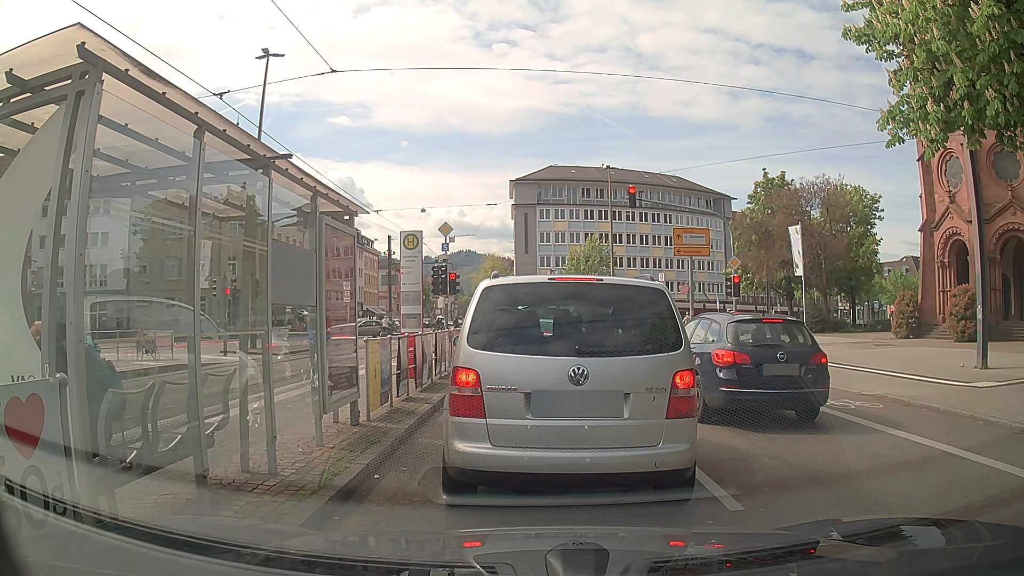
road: secondary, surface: asphalt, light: Day
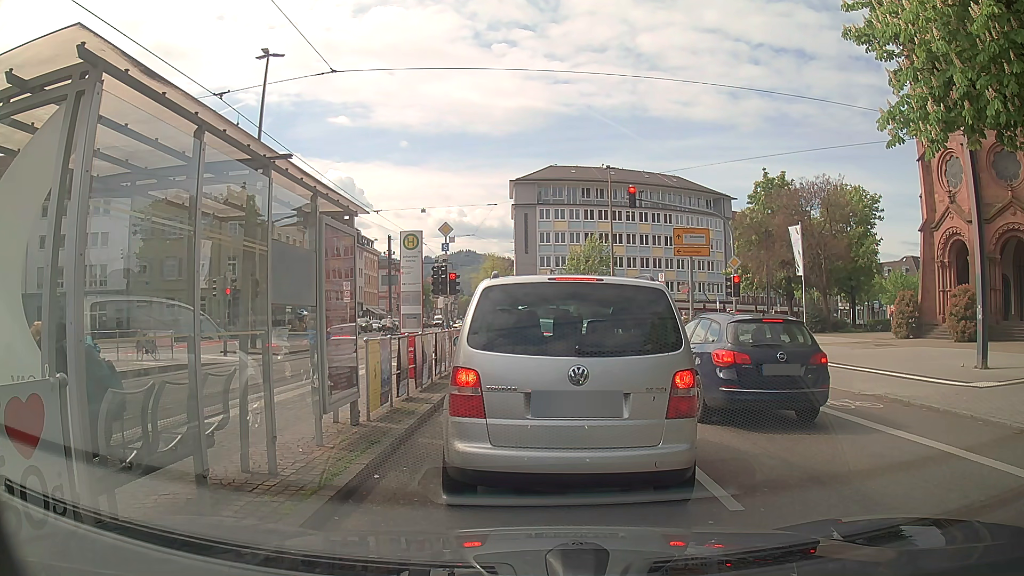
(0.0, 0.0) m; 0°
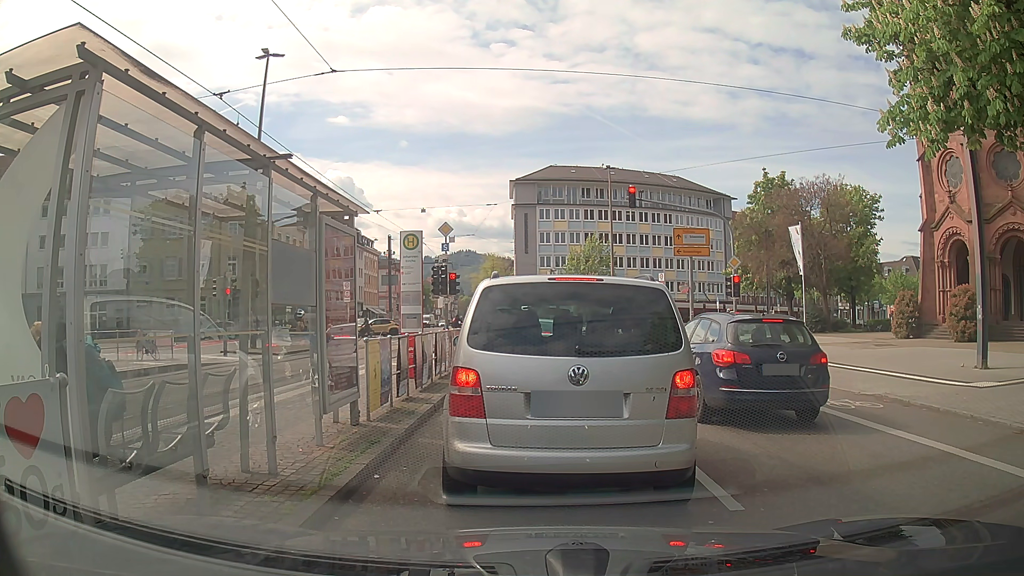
(0.0, 0.0) m; 0°
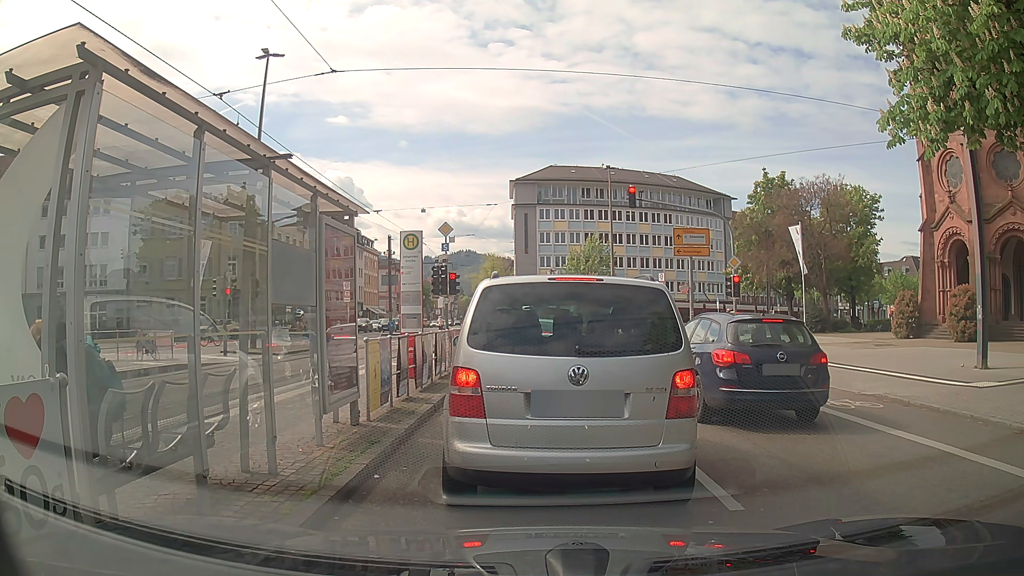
(0.0, 0.0) m; 0°
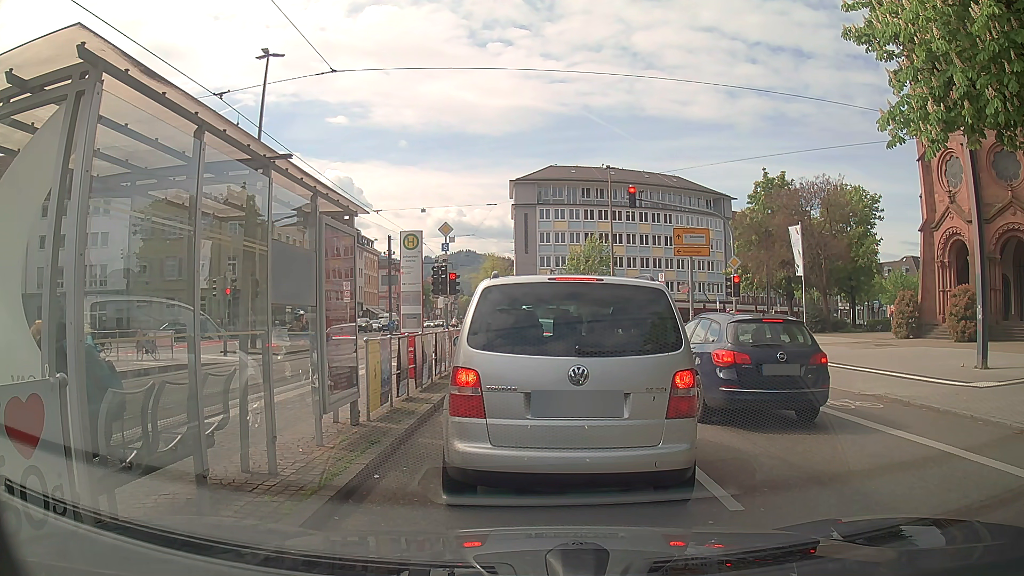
(0.0, 0.0) m; 0°
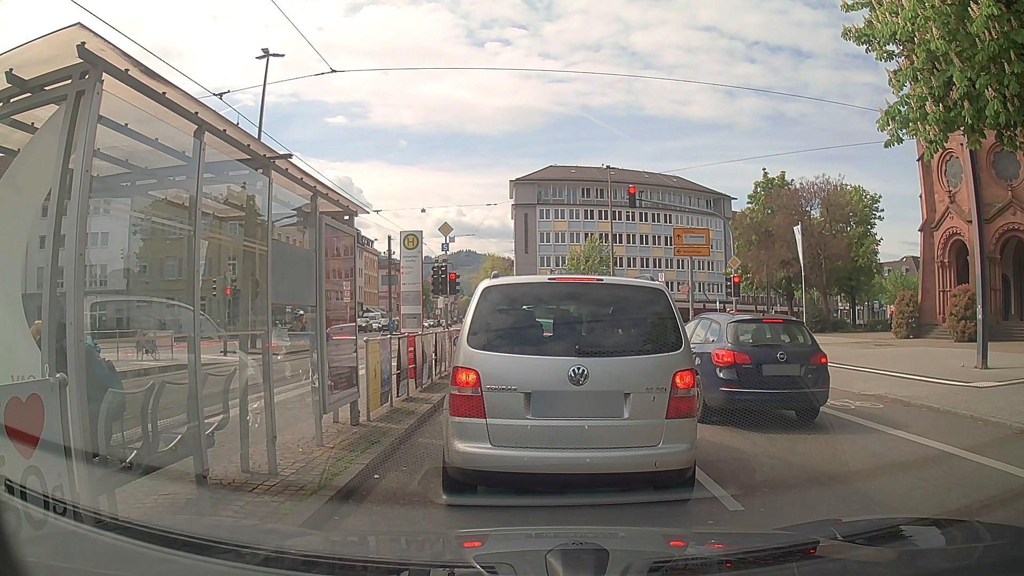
(0.0, 0.0) m; 0°
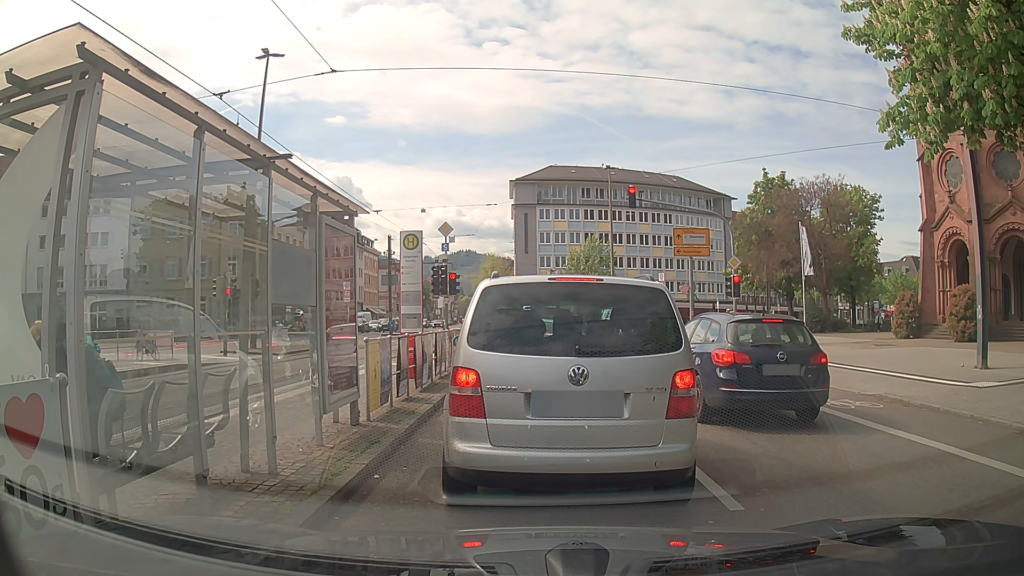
(0.0, 0.0) m; 0°
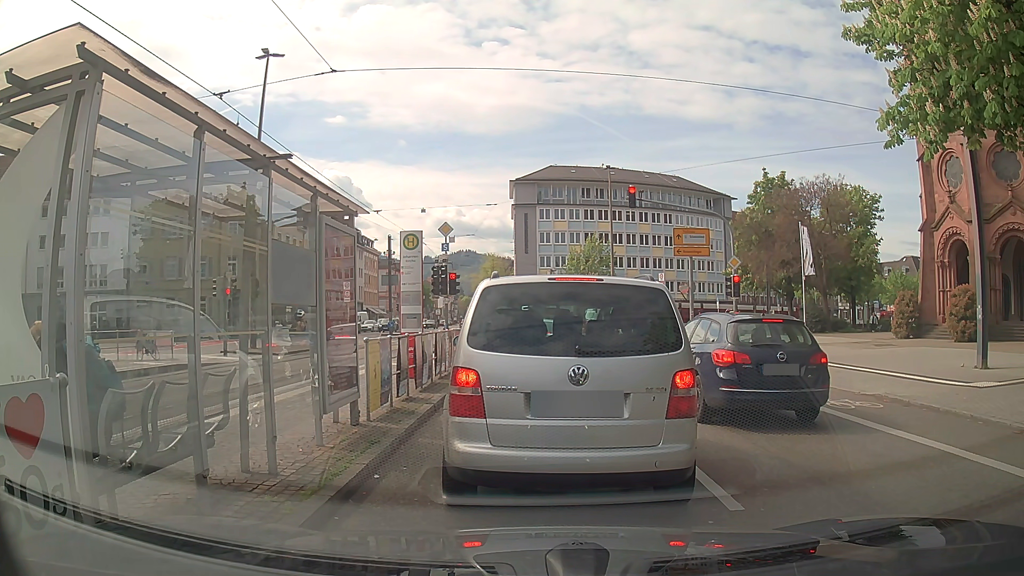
(0.0, 0.0) m; 0°
